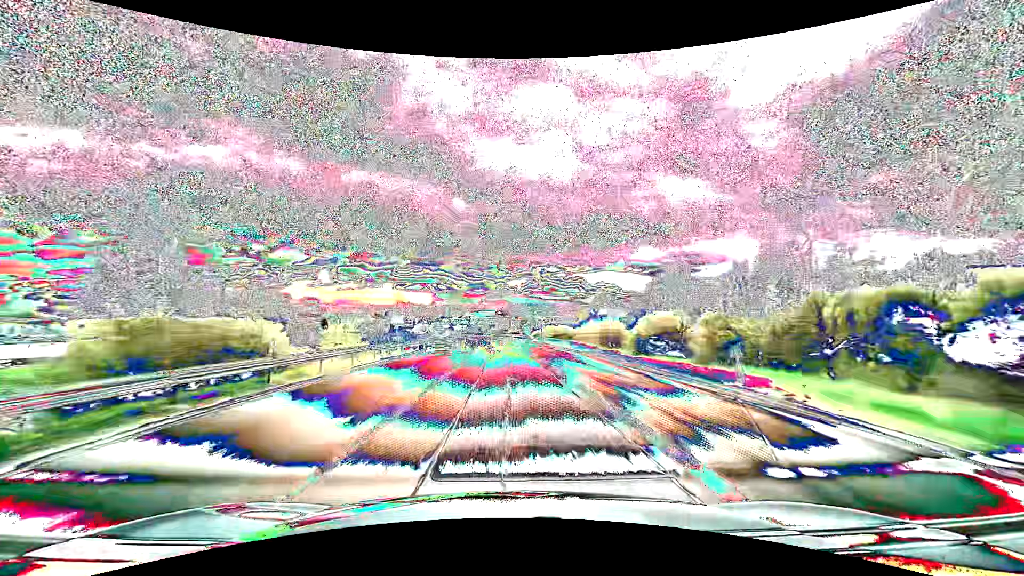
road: primary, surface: asphalt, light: Day
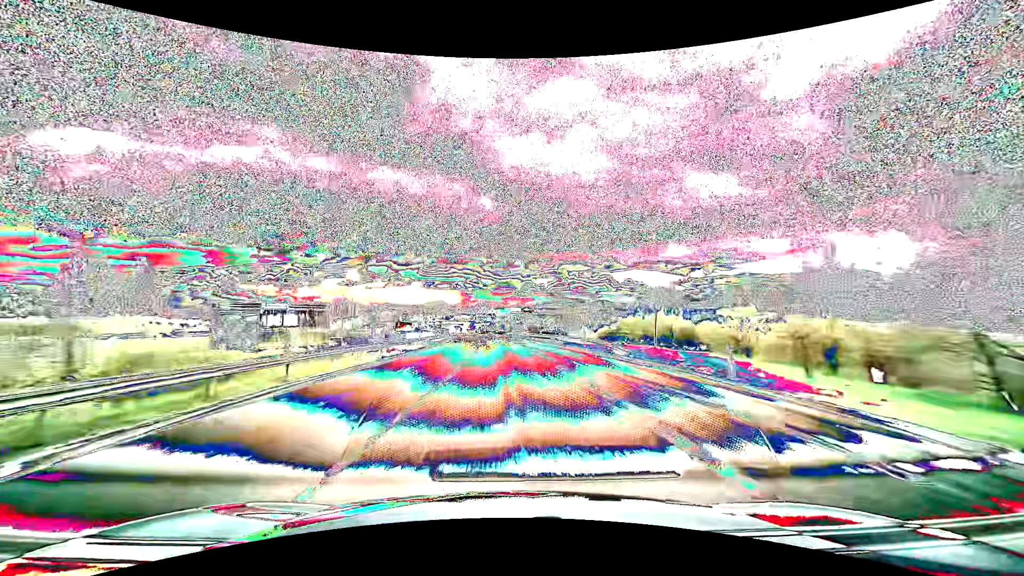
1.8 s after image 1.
(-1.3, +47.5) m; -3°
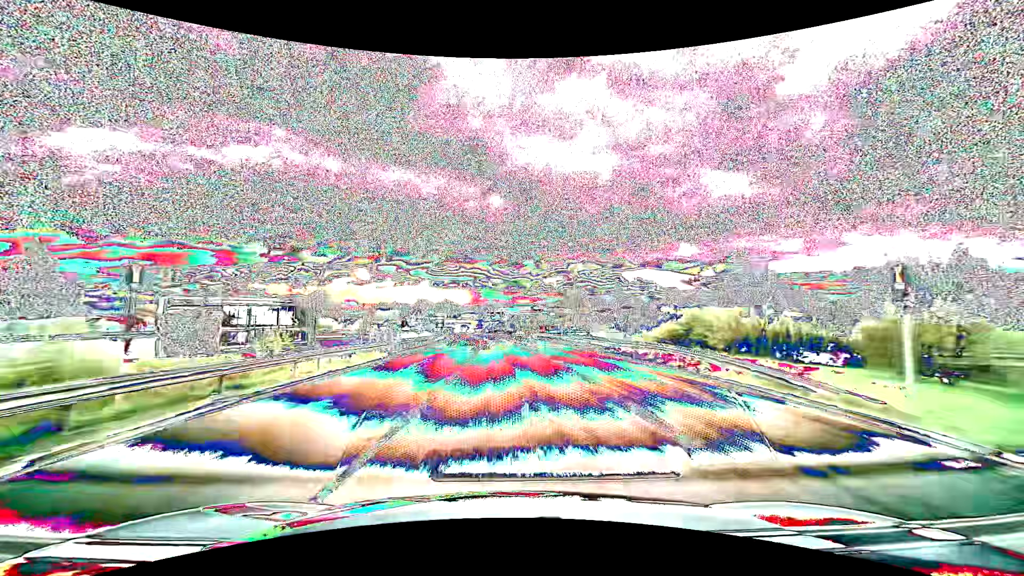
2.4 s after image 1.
(-0.1, +15.8) m; -1°
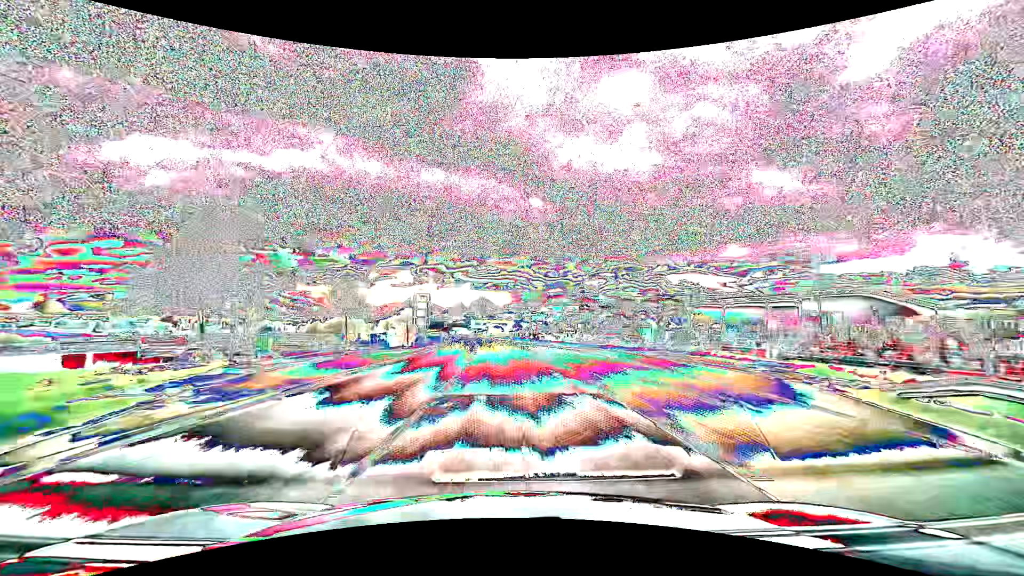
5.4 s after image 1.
(-3.2, +79.1) m; -5°
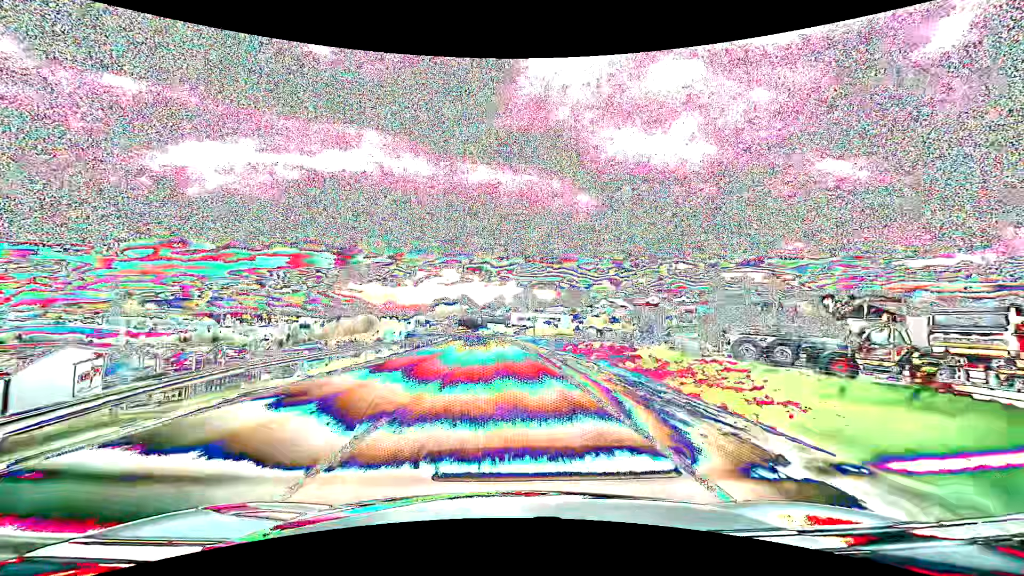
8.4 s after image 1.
(-3.5, +79.2) m; -5°
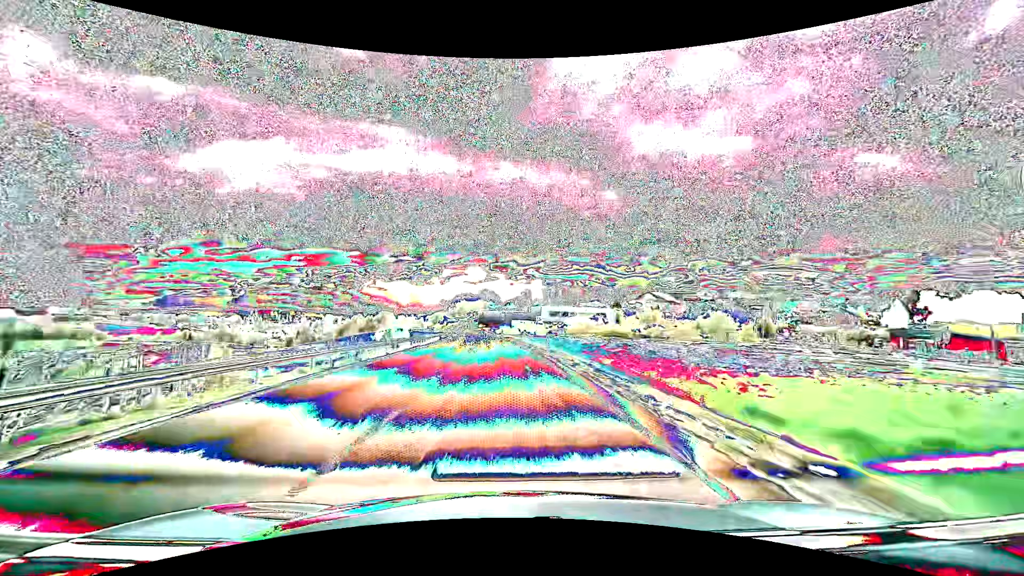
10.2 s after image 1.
(-1.2, +47.5) m; -3°
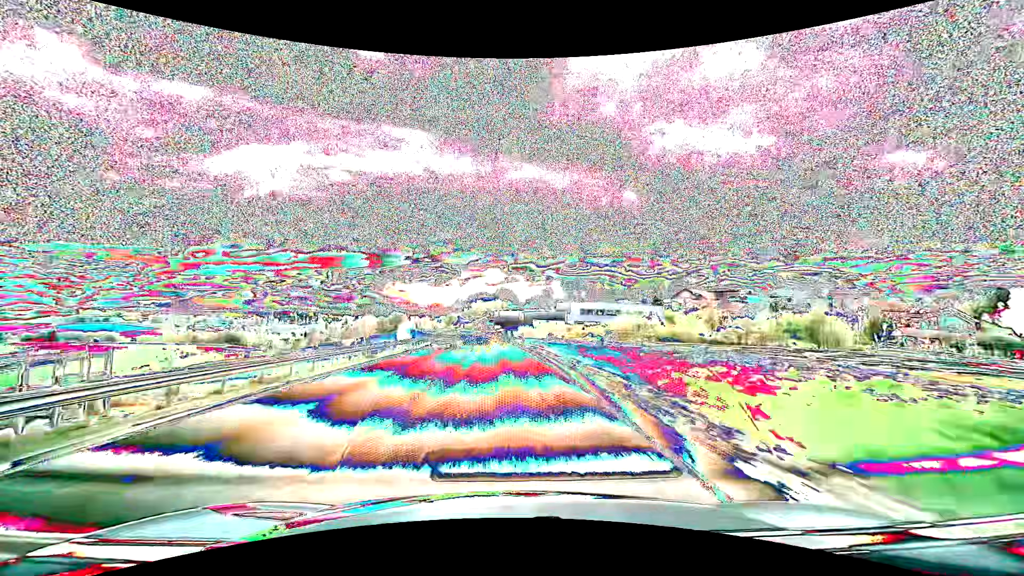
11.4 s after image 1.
(-0.5, +31.6) m; -2°
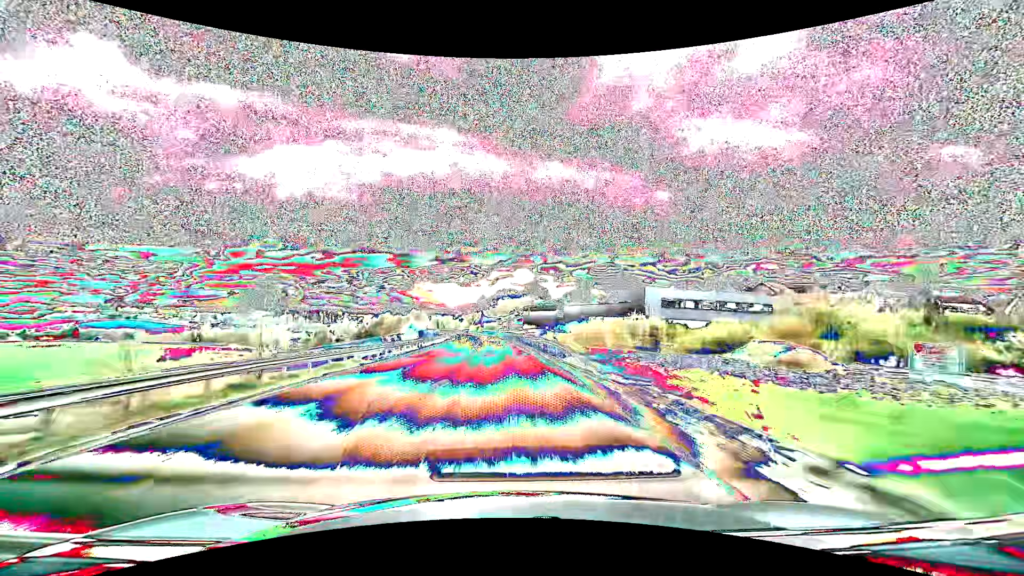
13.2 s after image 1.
(-1.4, +47.4) m; -3°
(0, +10) (0, +20) (-1, +30) (-1, +40) (-1, +50) (-2, +60) (-3, +70) (-3, +80) (-4, +90) (-5, +100) m
